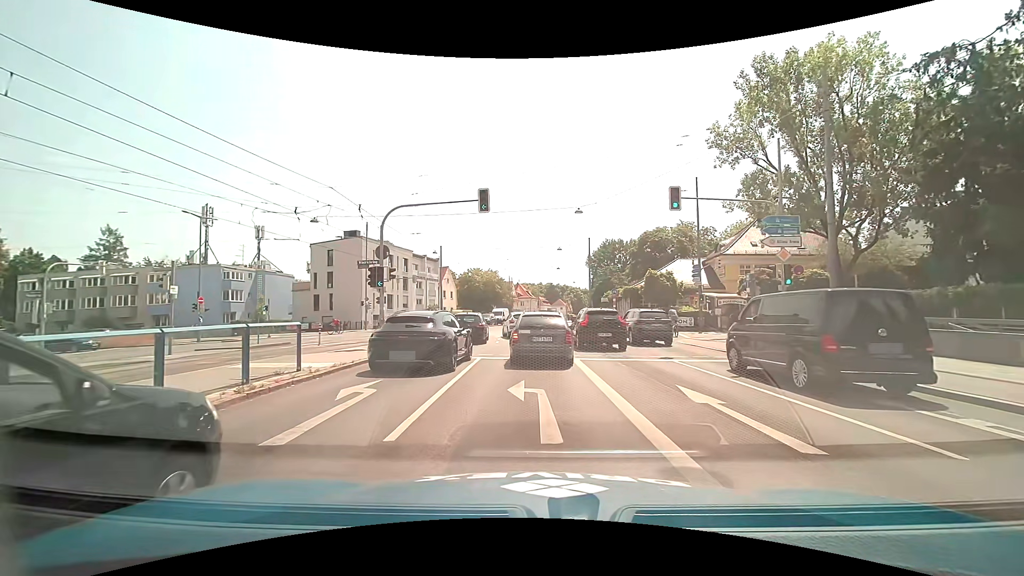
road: primary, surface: asphalt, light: Day
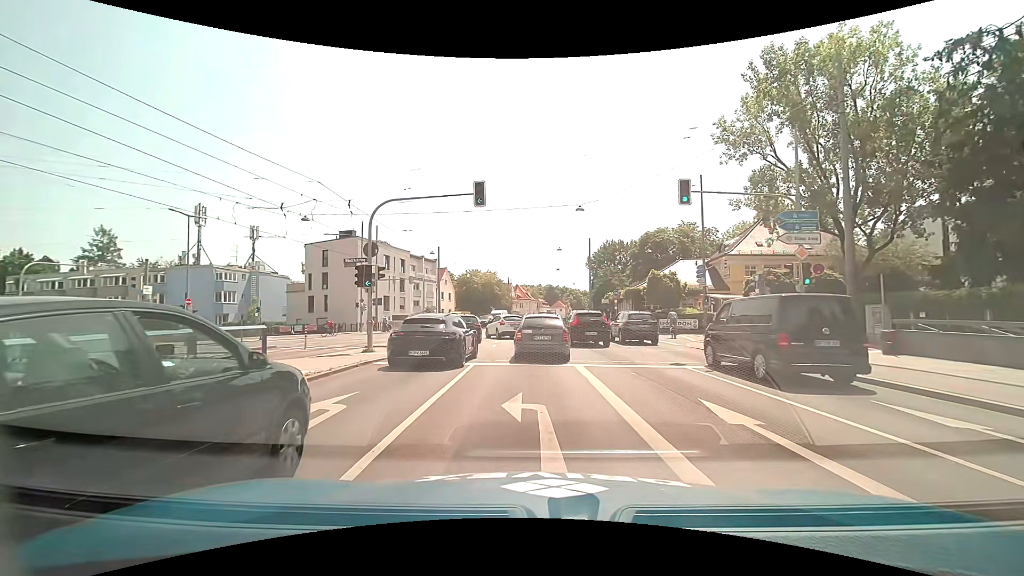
(0.0, +1.5) m; 0°
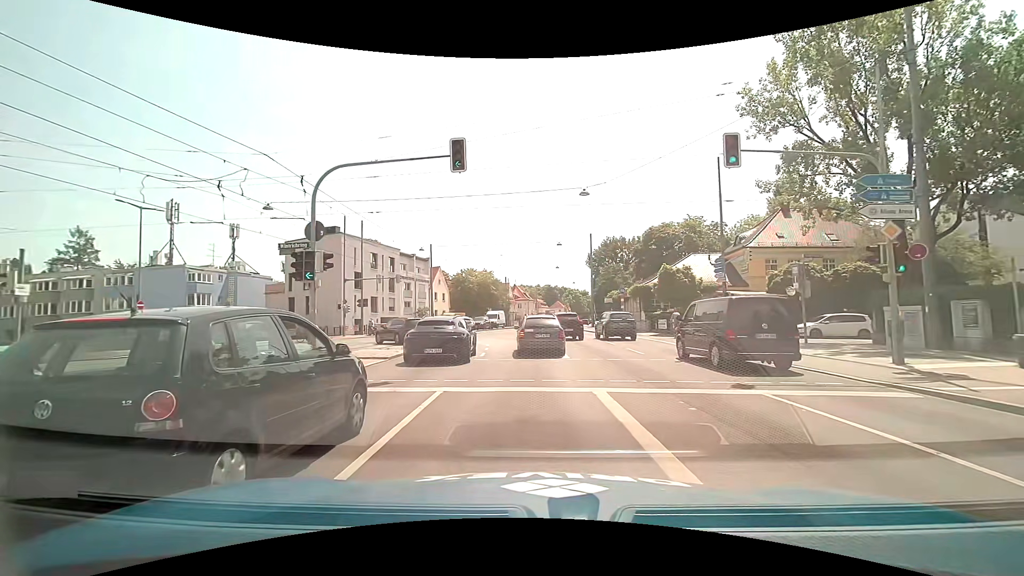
(0.0, +4.9) m; 0°
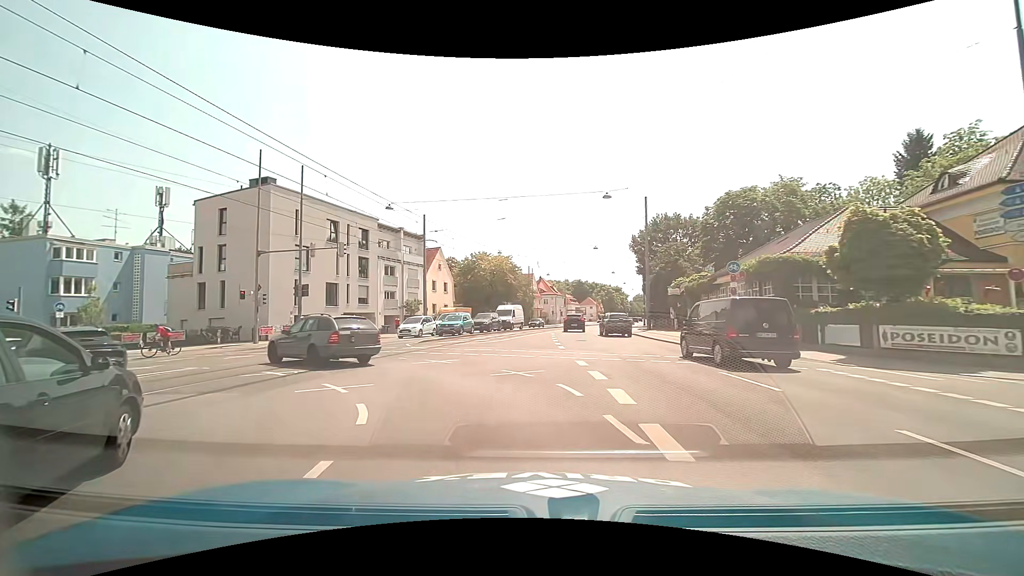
(-0.1, +21.2) m; -3°
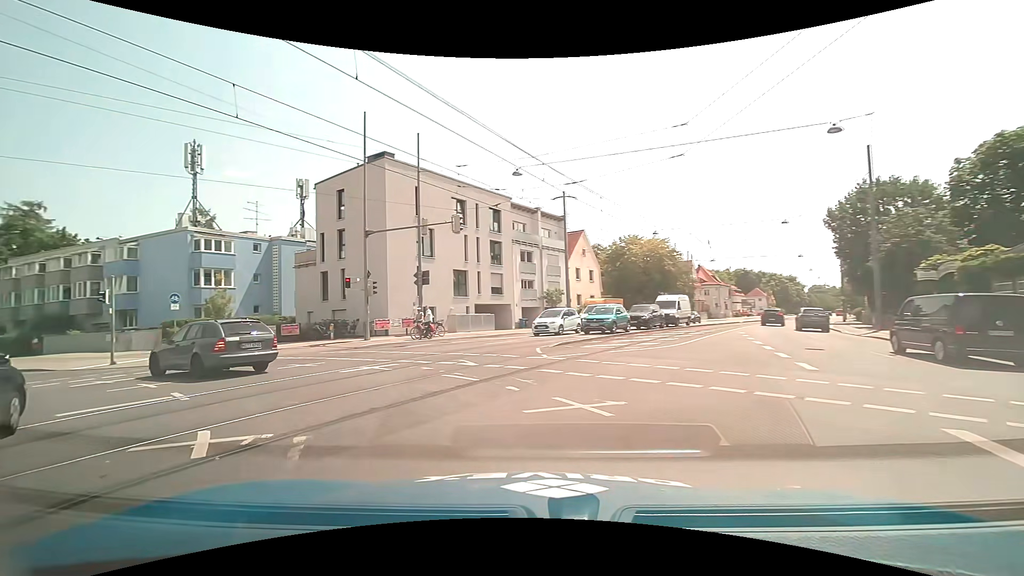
(-0.9, +8.2) m; -16°
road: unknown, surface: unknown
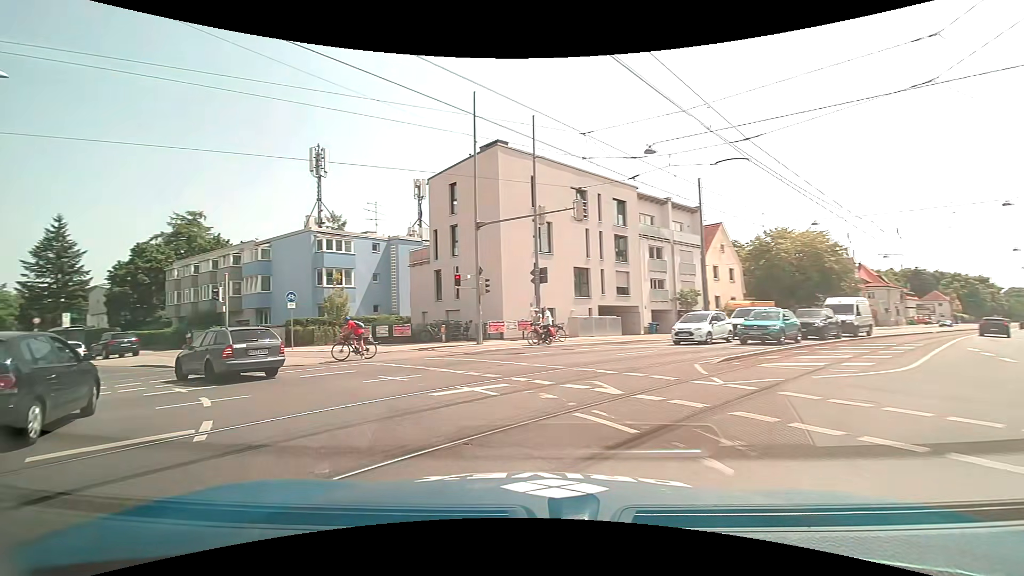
(-0.4, +3.8) m; -14°
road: primary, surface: asphalt
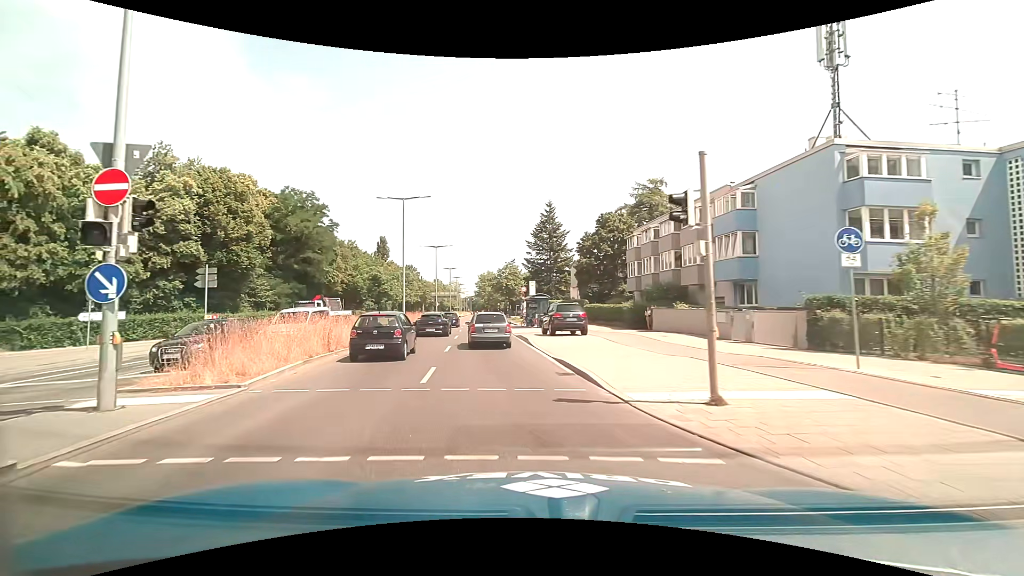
(-7.8, +14.8) m; -48°
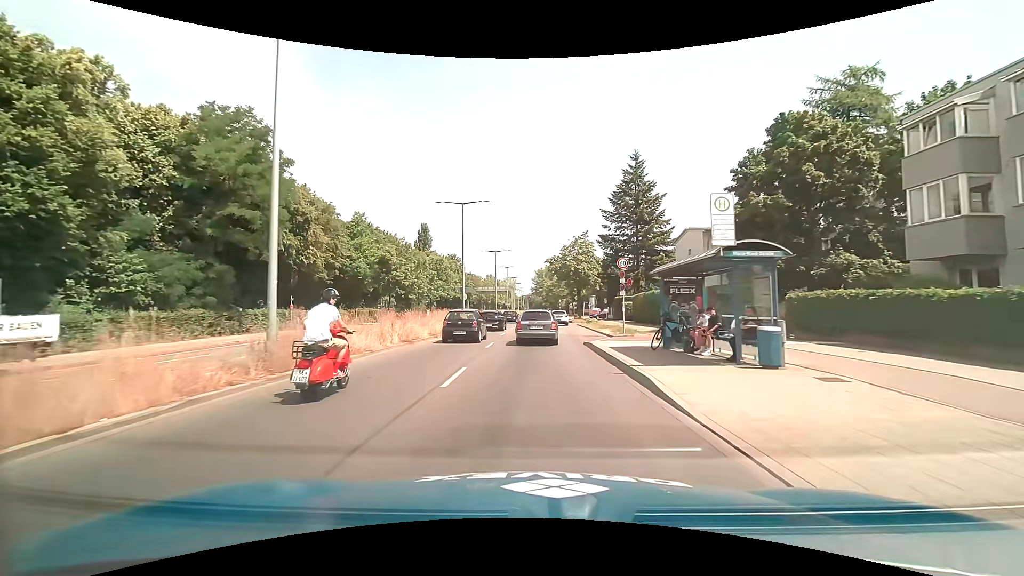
(-3.0, +28.2) m; -7°
(0, +10) (0, +20) (0, +30) (0, +40) (0, +50) (0, +60) (0, +70) (0, +80) (0, +90) (0, +100) m
